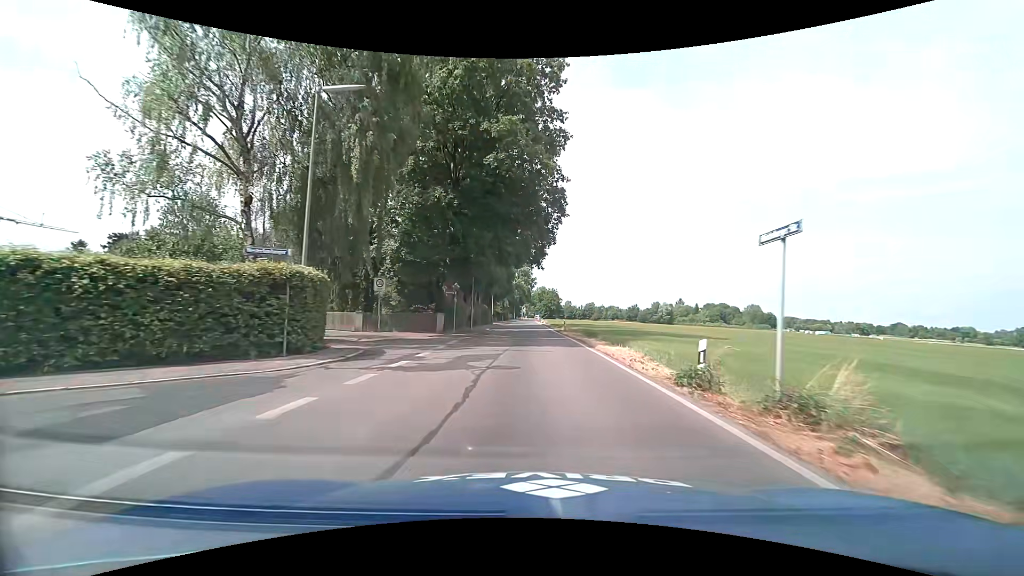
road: tertiary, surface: asphalt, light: Day
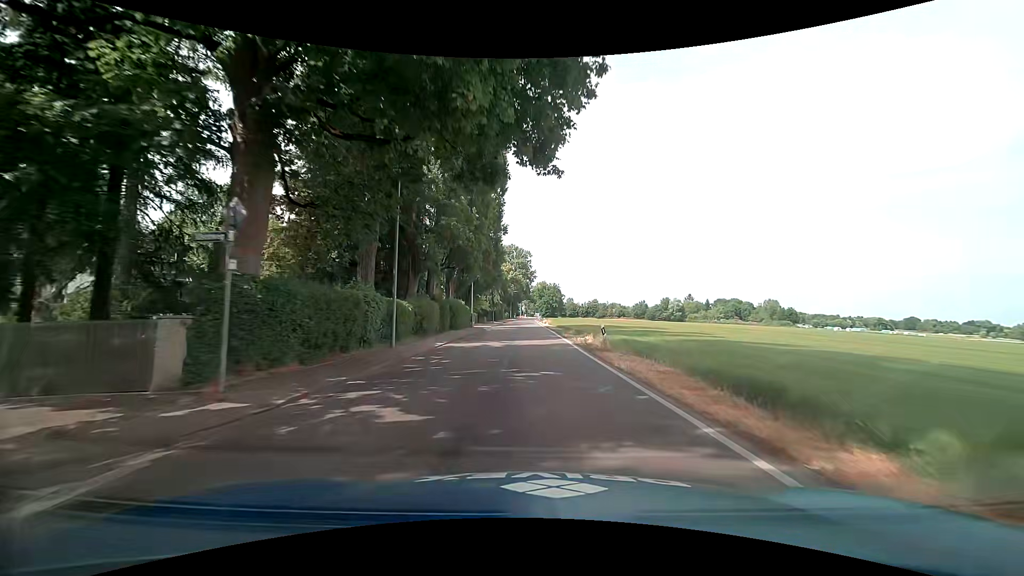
(+0.1, +24.5) m; 0°
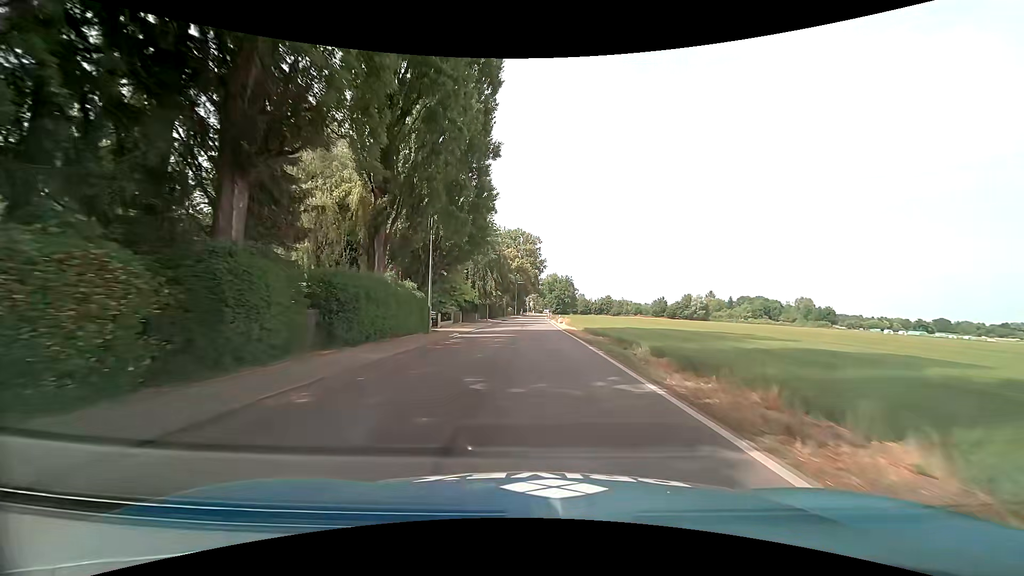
(-0.3, +24.4) m; -1°
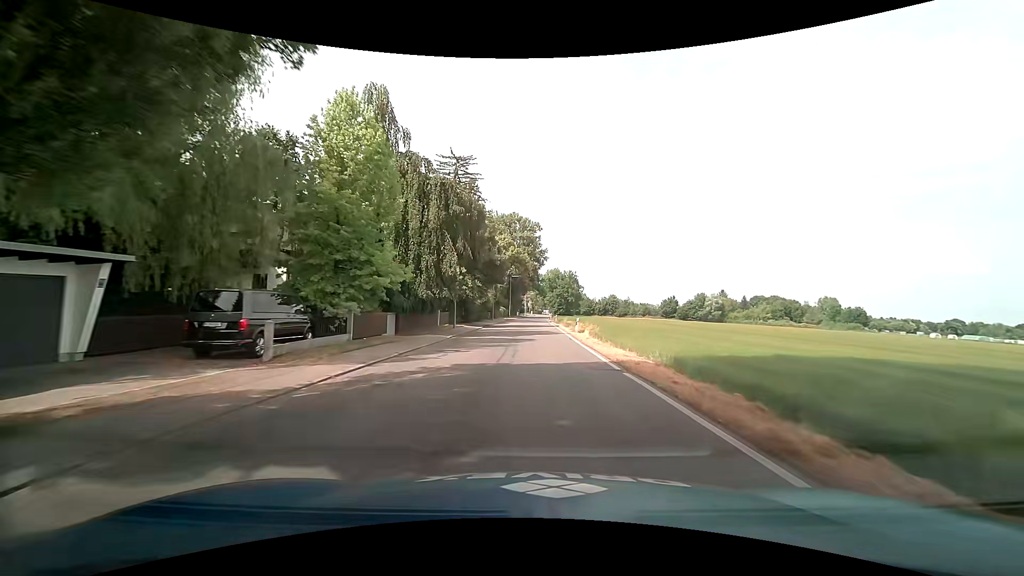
(0.0, +24.2) m; 0°
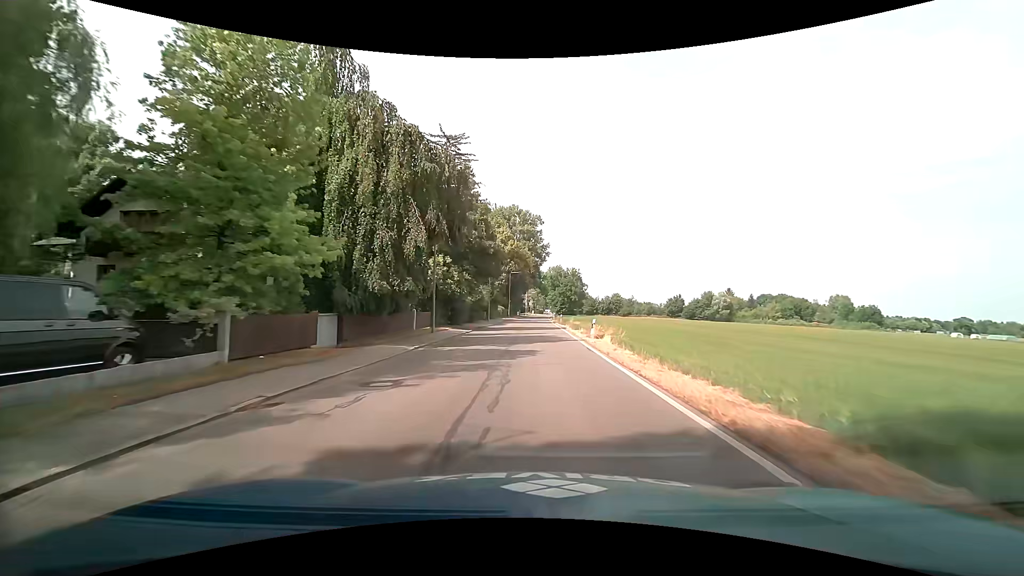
(0.0, +8.0) m; 0°
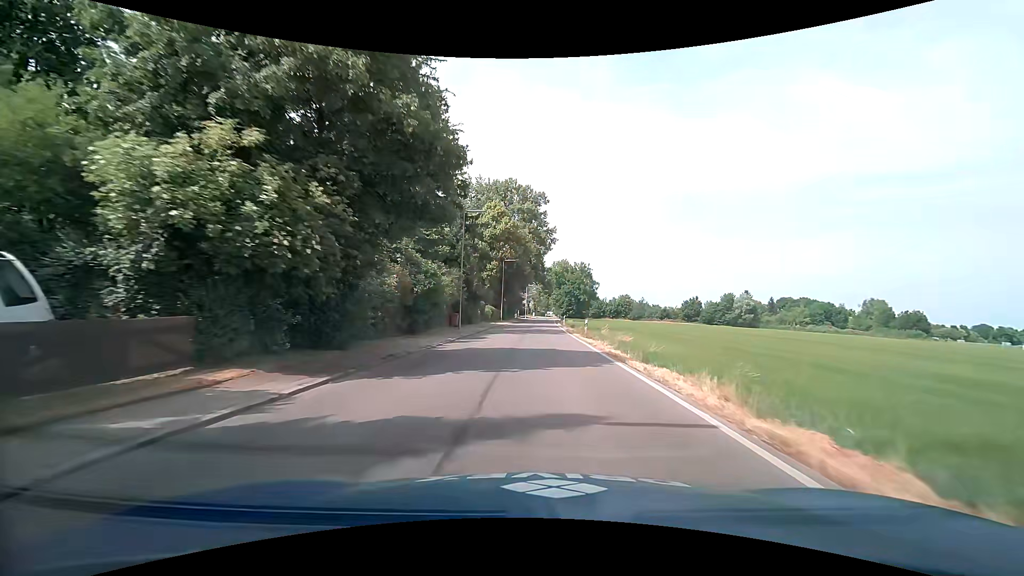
(-0.1, +24.0) m; 0°
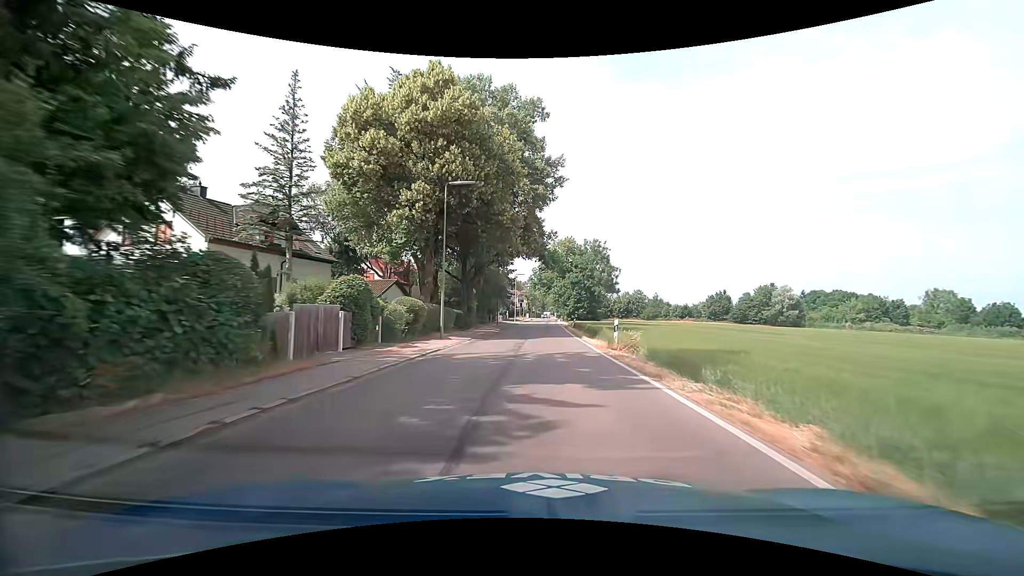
(+0.2, +39.5) m; 0°
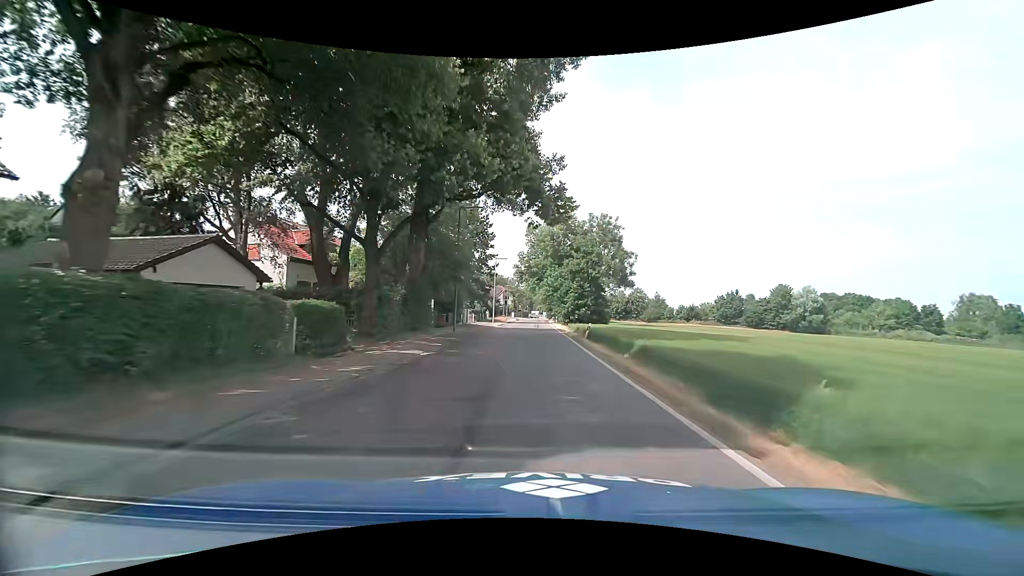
(+0.3, +23.3) m; +1°
